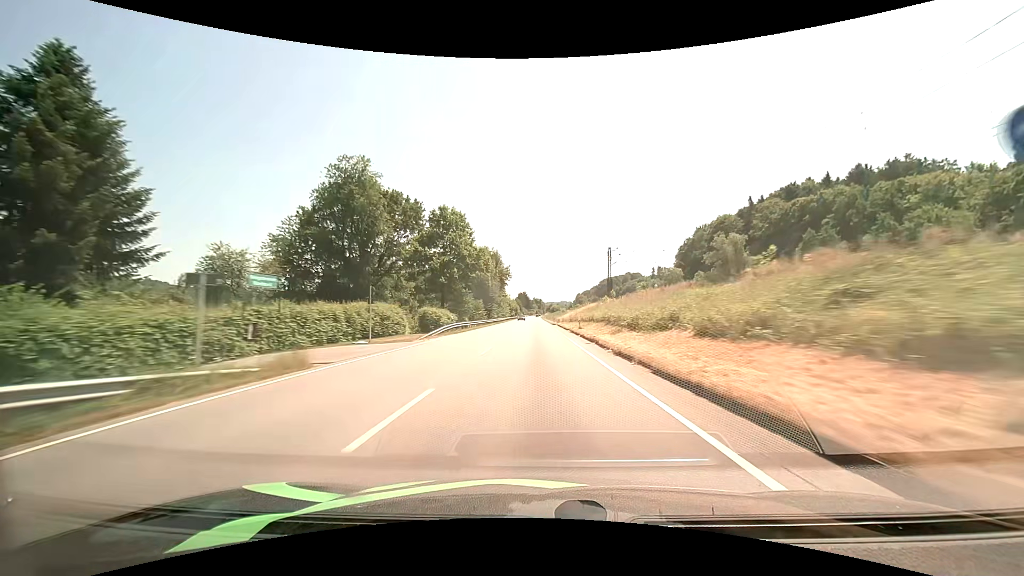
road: primary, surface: asphalt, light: Day
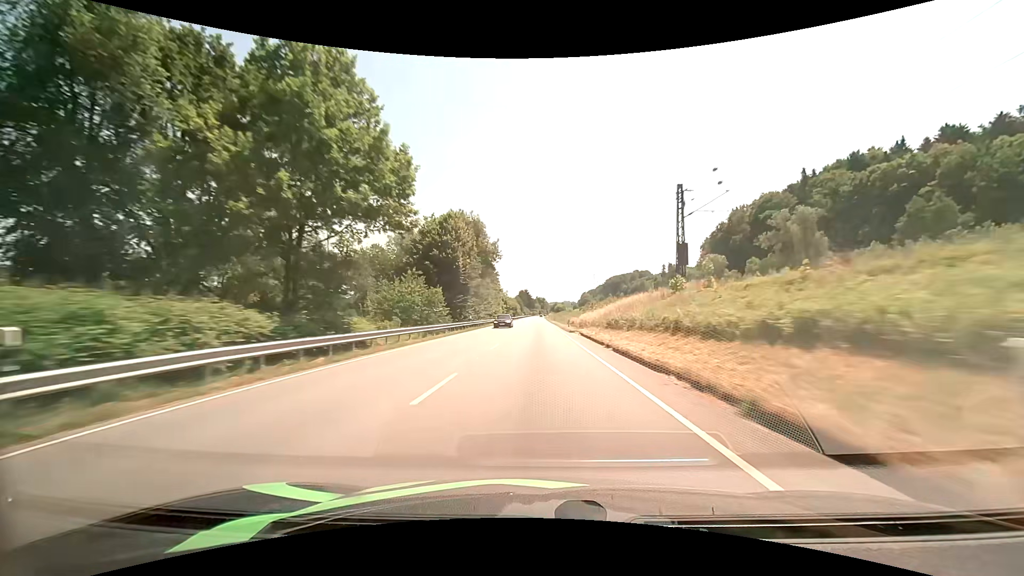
(-0.1, +34.3) m; 0°
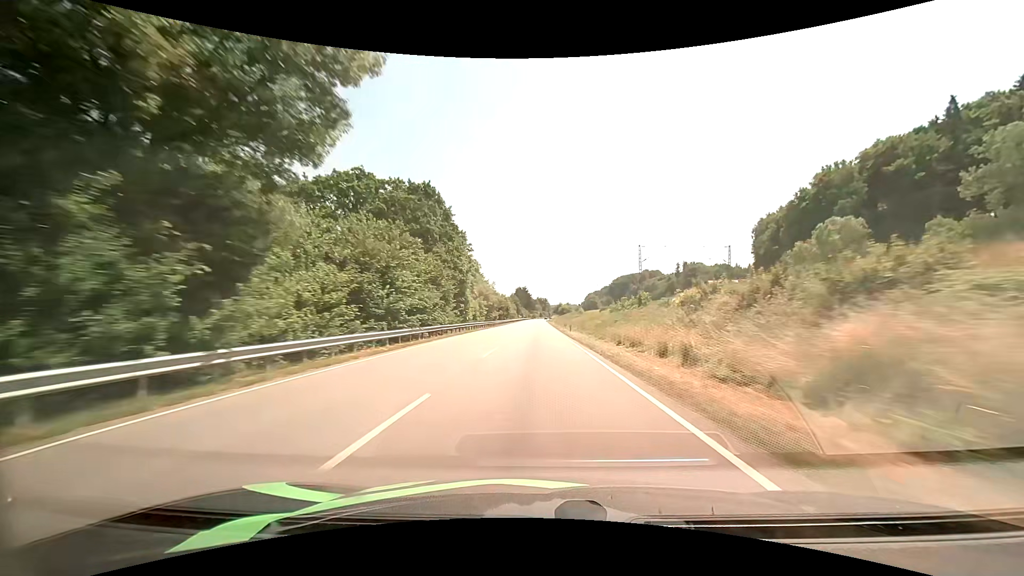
(+0.1, +52.0) m; 0°
(0, +10) (0, +20) (0, +30) (0, +40) (0, +50) (0, +60) (0, +70) (0, +80) (0, +90) (0, +100) m
